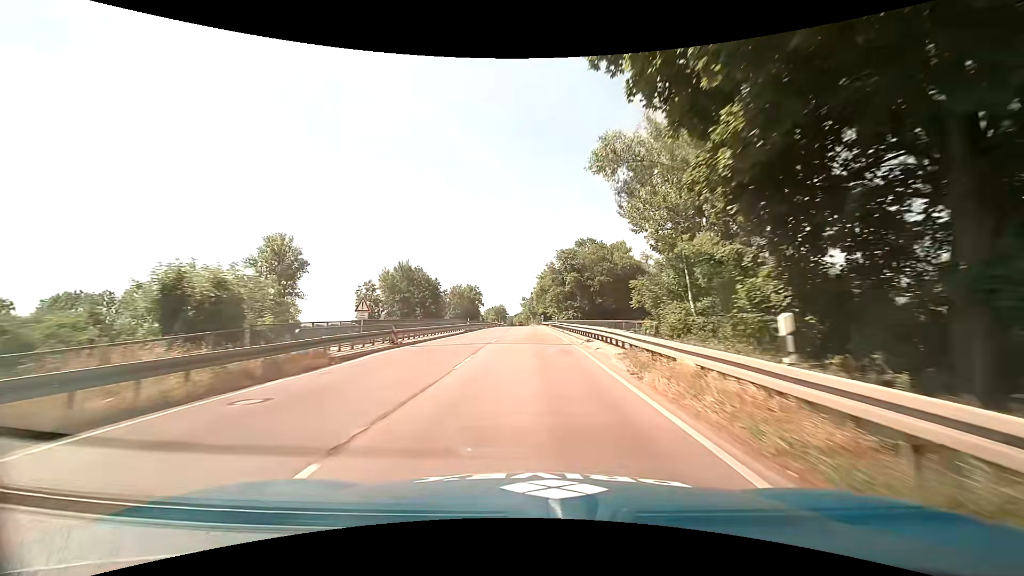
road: primary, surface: asphalt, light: Day
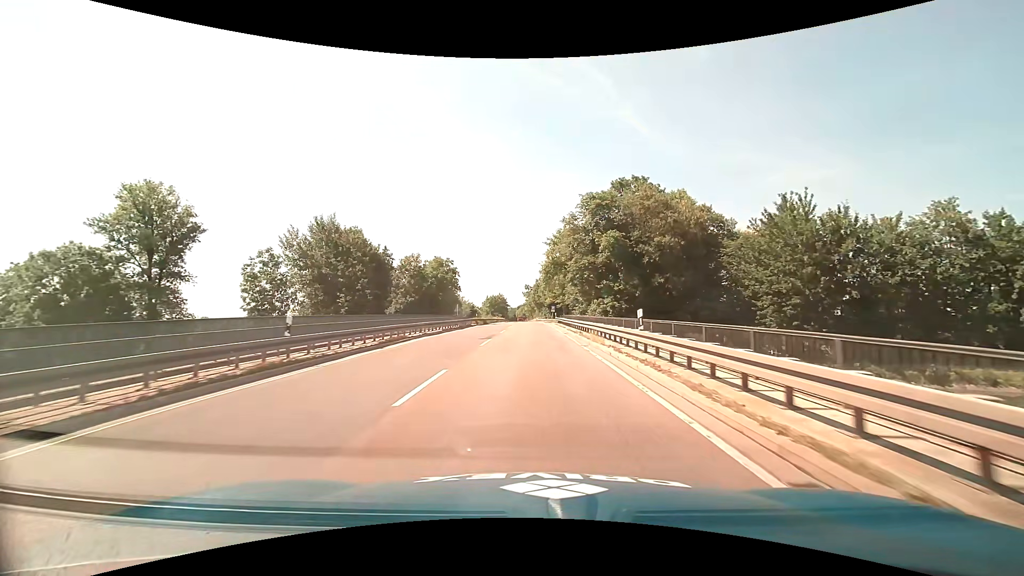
(-0.1, +41.6) m; 0°
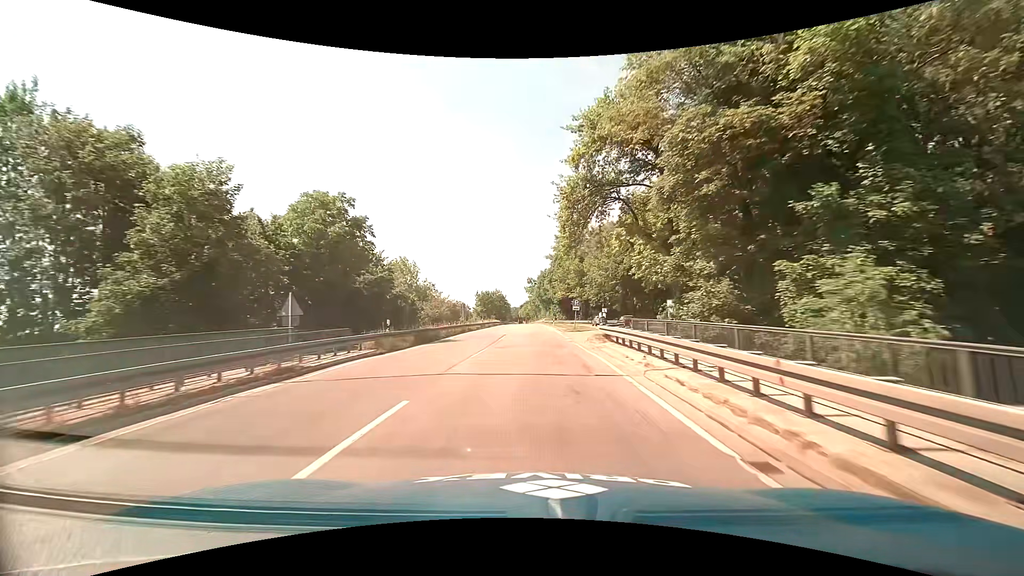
(0.0, +39.4) m; -1°
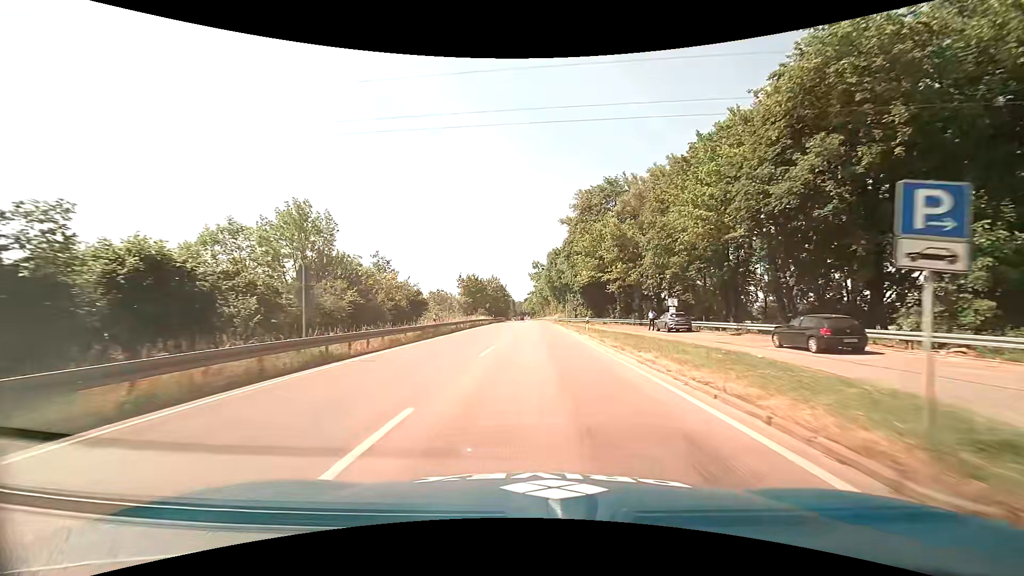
(-0.3, +37.6) m; -1°
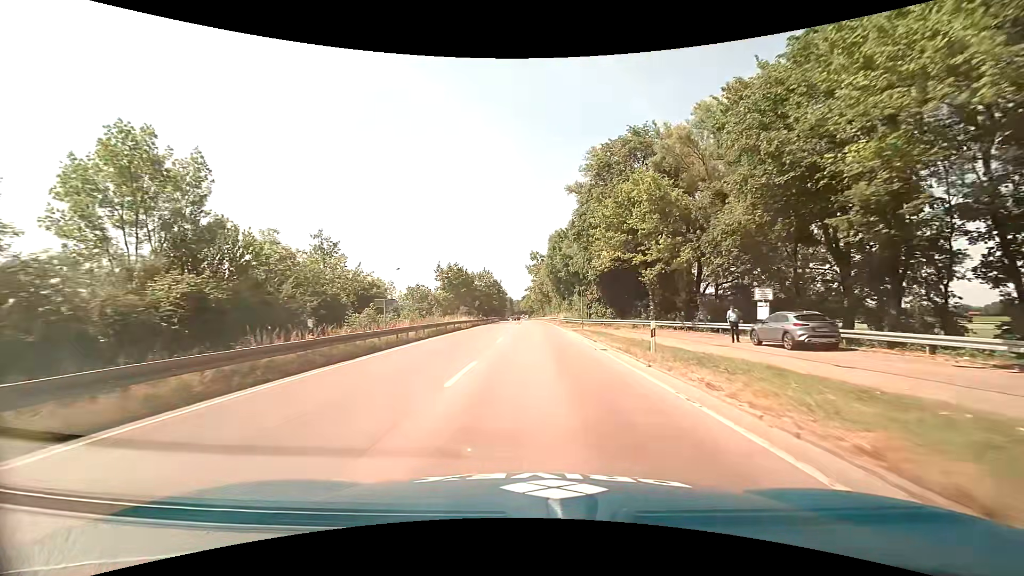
(+0.1, +18.2) m; 0°
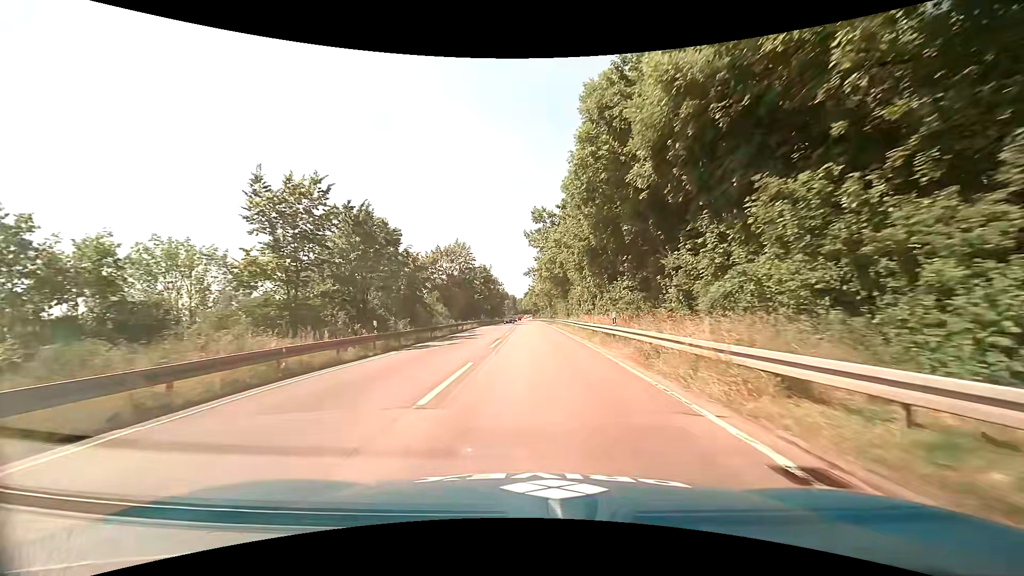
(+0.1, +45.5) m; 0°
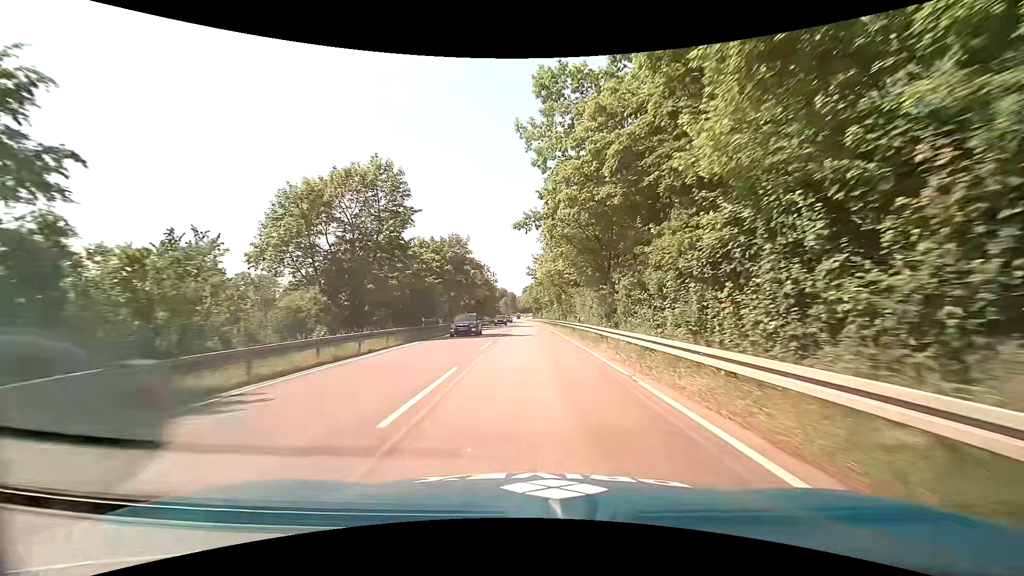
(-0.1, +37.4) m; 0°
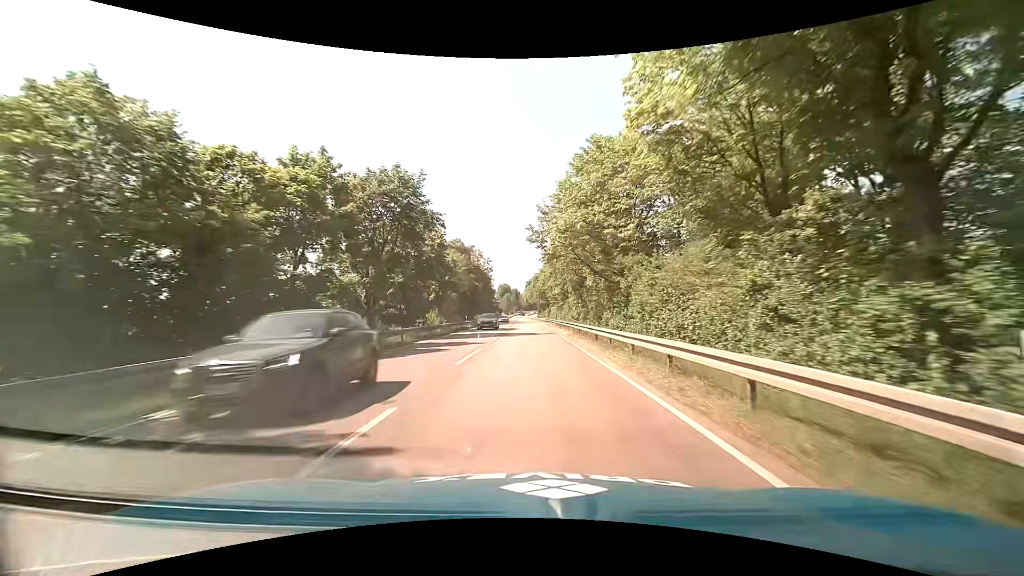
(-0.1, +29.3) m; 0°
(0, +10) (0, +20) (0, +30) (0, +40) (-1, +50) (-1, +60) (-1, +70) (-2, +80) (-2, +90) (-2, +100) m
